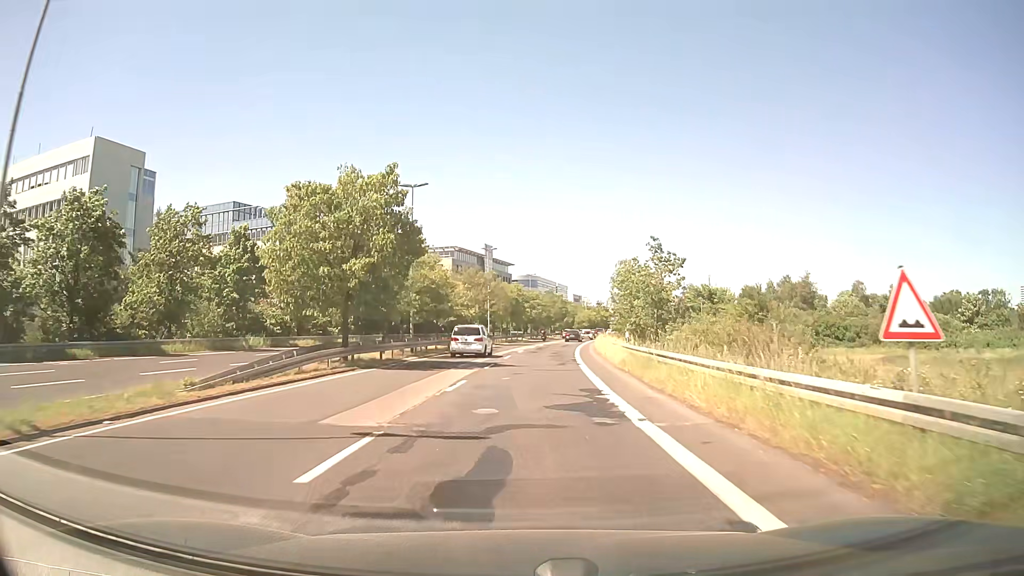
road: secondary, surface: asphalt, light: Day
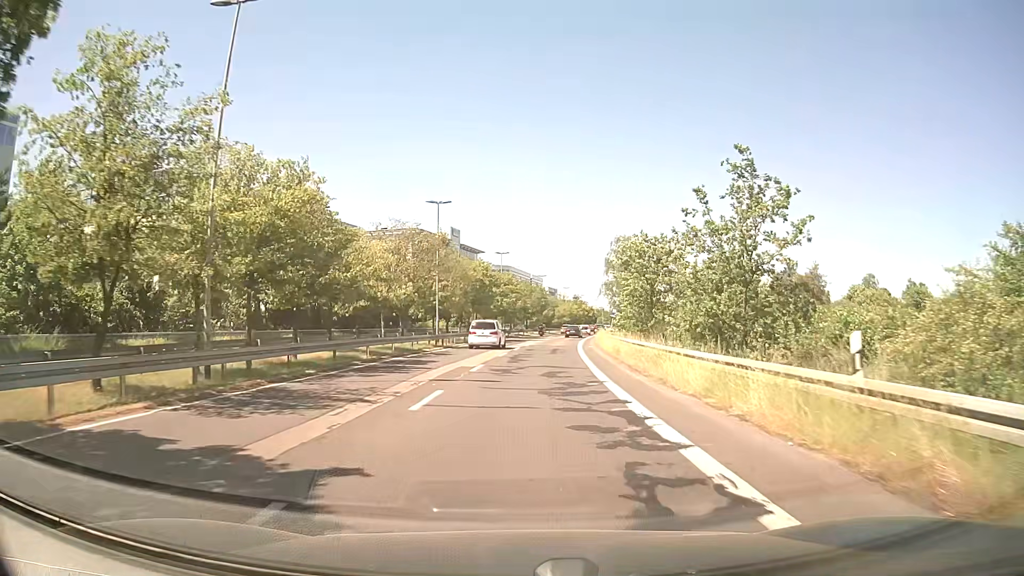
(+0.4, +22.5) m; +2°
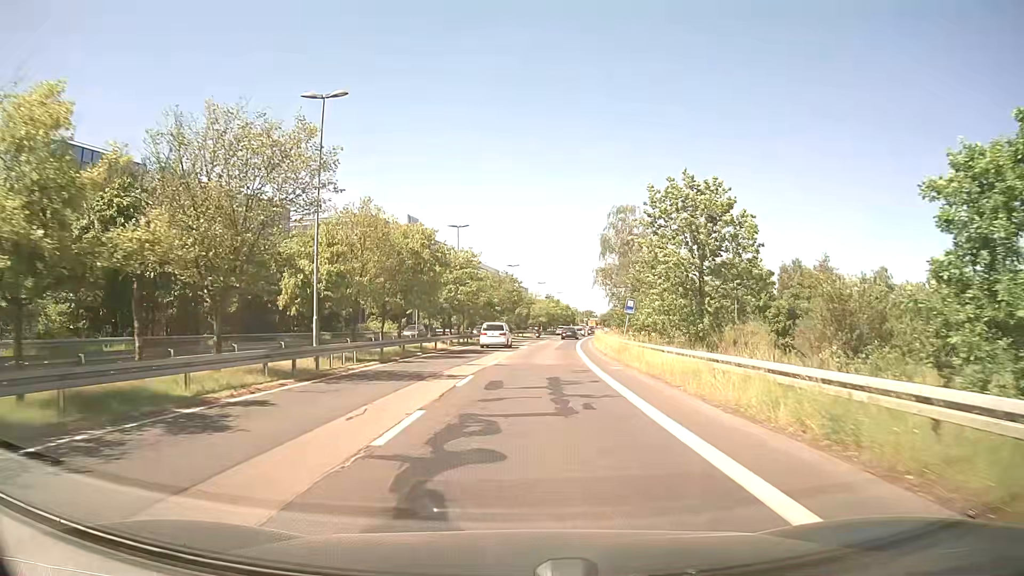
(+0.5, +21.7) m; +2°
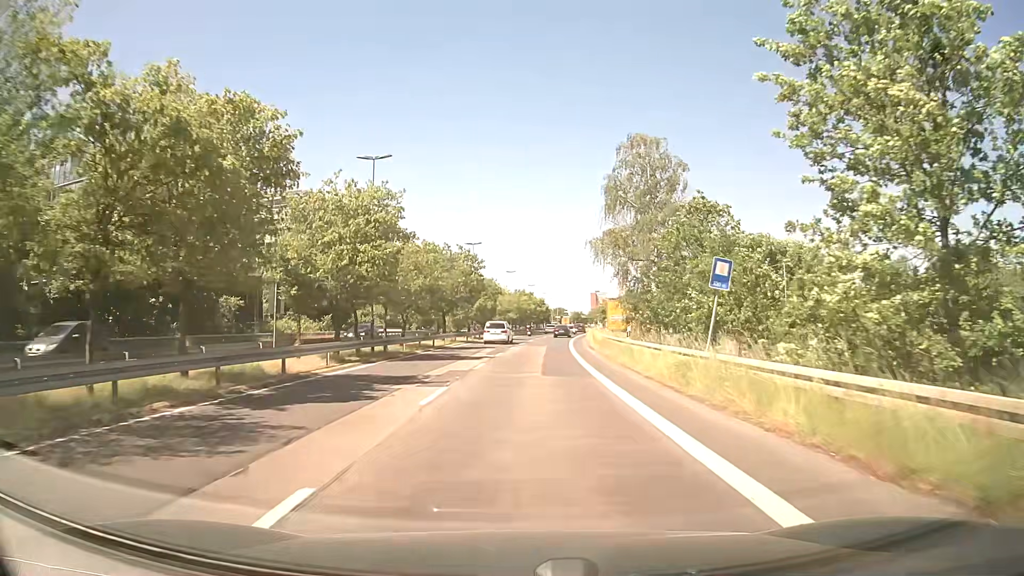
(+0.8, +22.2) m; +3°
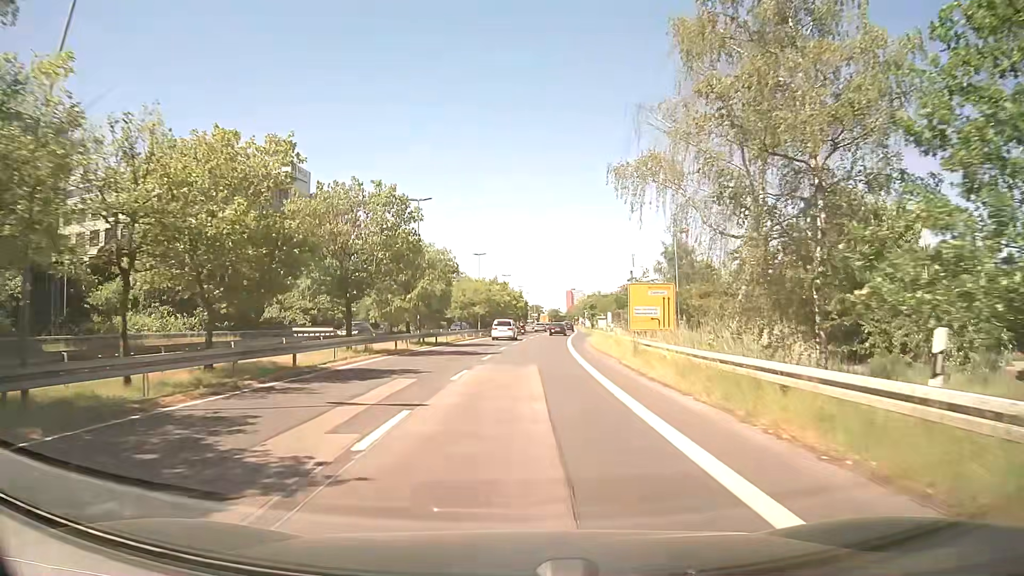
(+0.3, +22.7) m; +1°
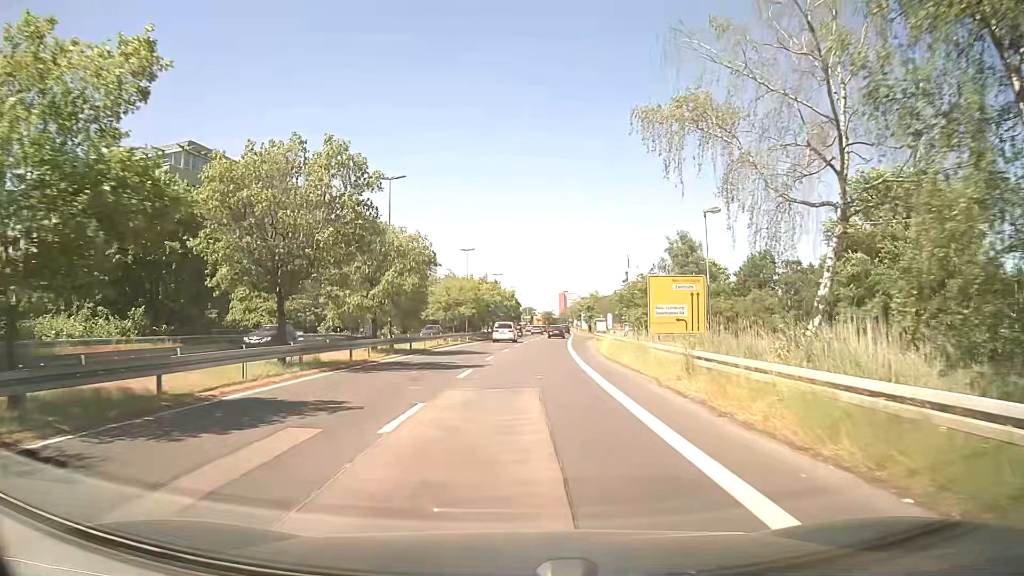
(+0.1, +7.5) m; +1°
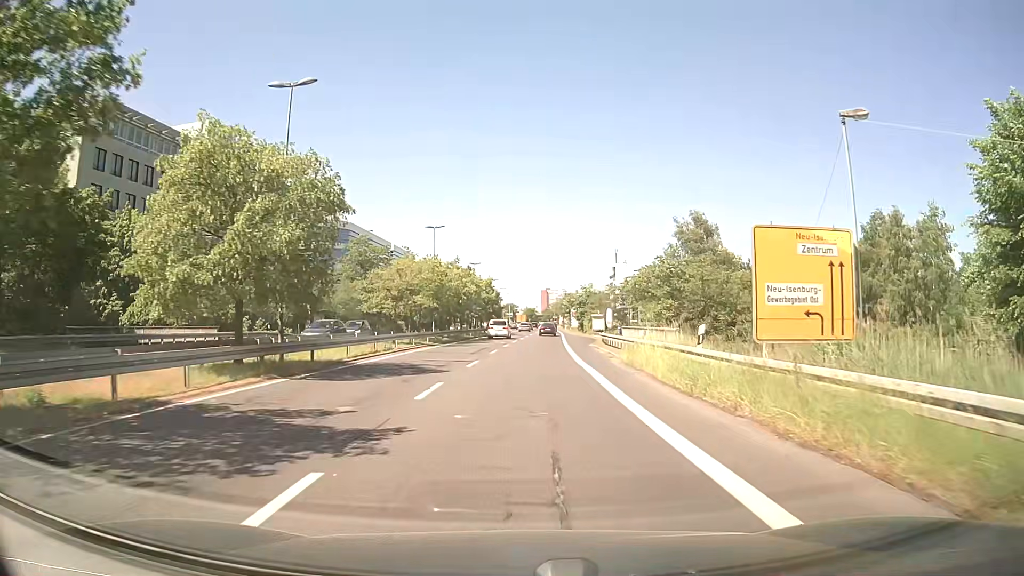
(+0.1, +14.8) m; +1°
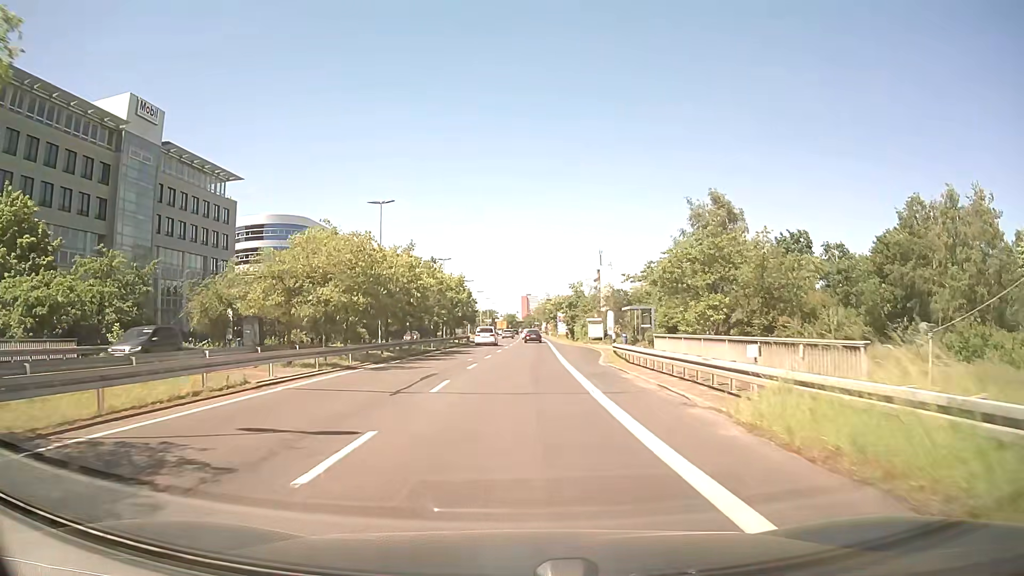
(+0.5, +14.8) m; +2°
(0, +10) (0, +20) (+1, +30) (+1, +40) (+2, +50) (+2, +60) (+2, +70) (+3, +80) (+3, +90) (+3, +100) m
